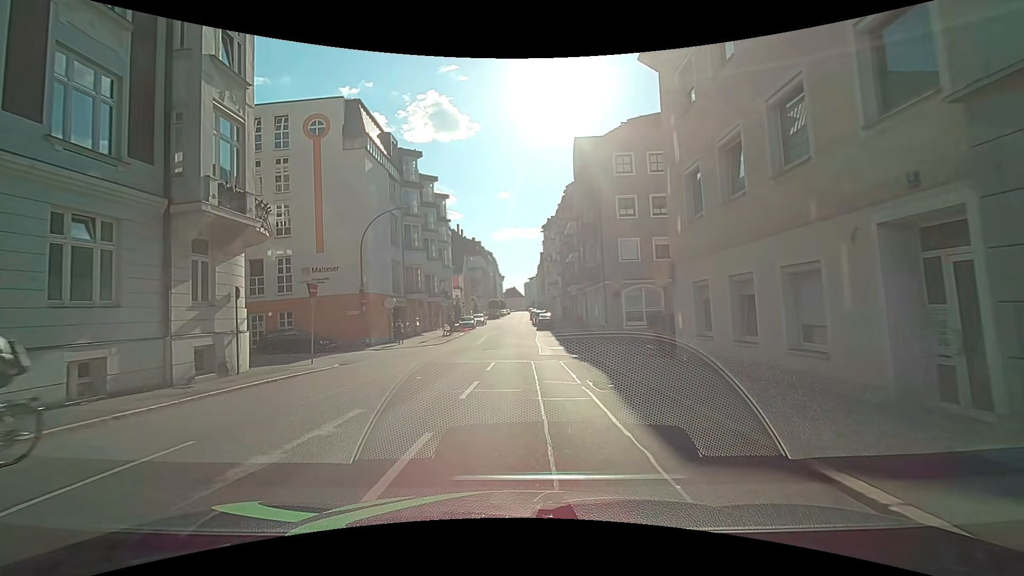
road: tertiary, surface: asphalt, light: Day
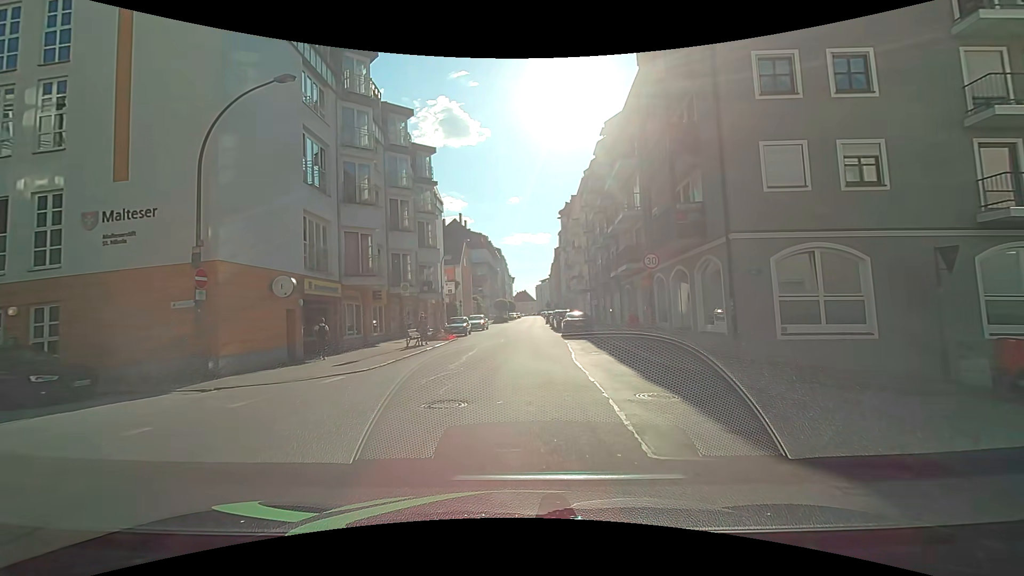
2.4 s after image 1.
(+0.5, +17.3) m; 0°
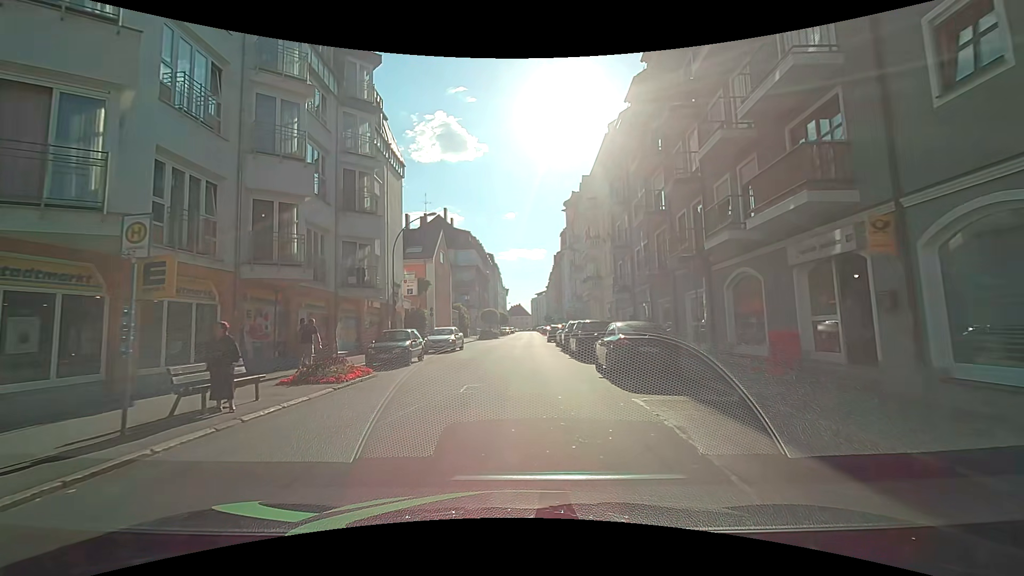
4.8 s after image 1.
(+0.3, +16.7) m; +1°
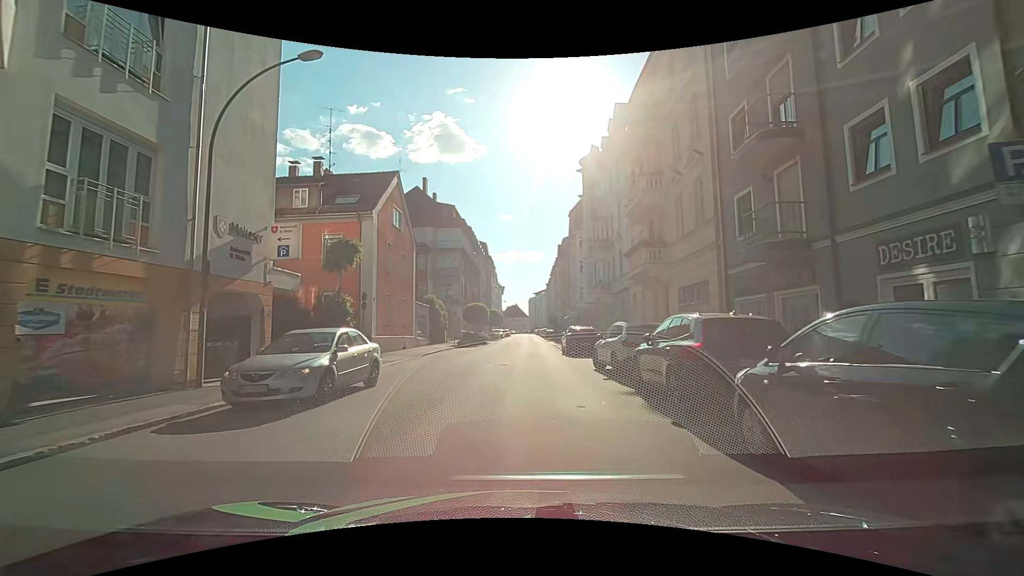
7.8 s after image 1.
(+0.3, +18.8) m; 0°
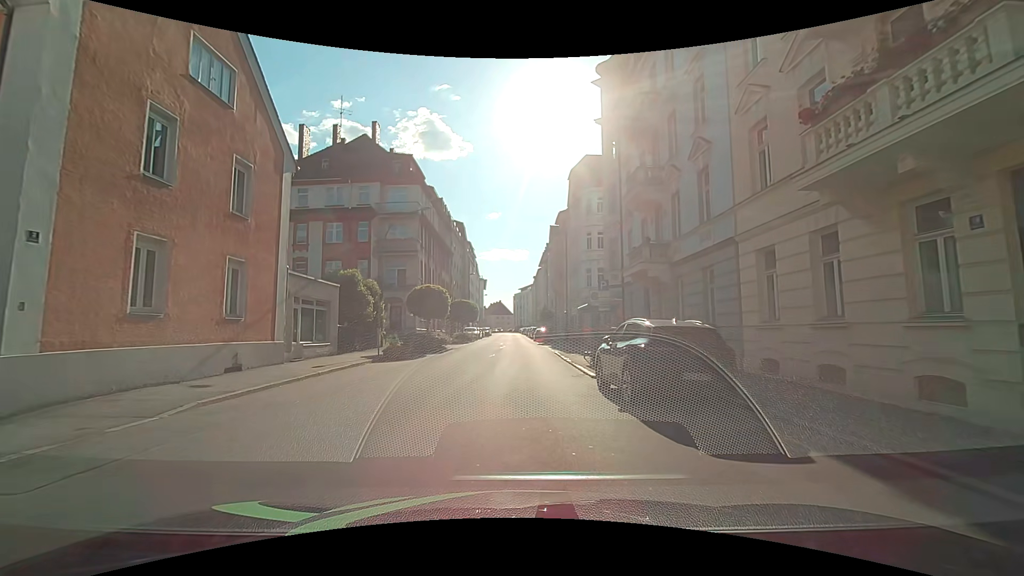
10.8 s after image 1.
(+0.4, +18.5) m; +3°
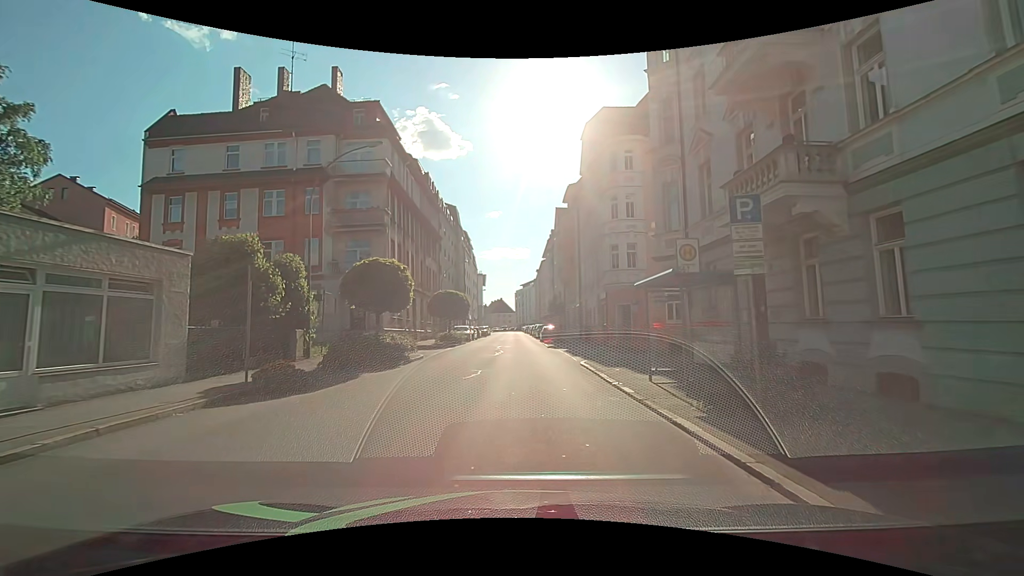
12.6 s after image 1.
(-0.1, +11.3) m; -1°
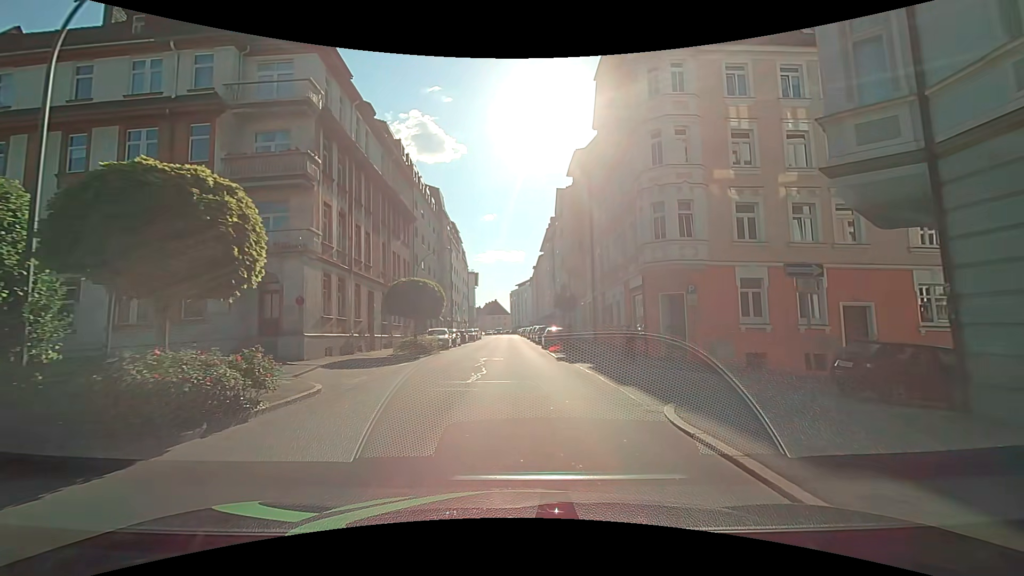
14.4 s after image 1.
(0.0, +11.4) m; +1°
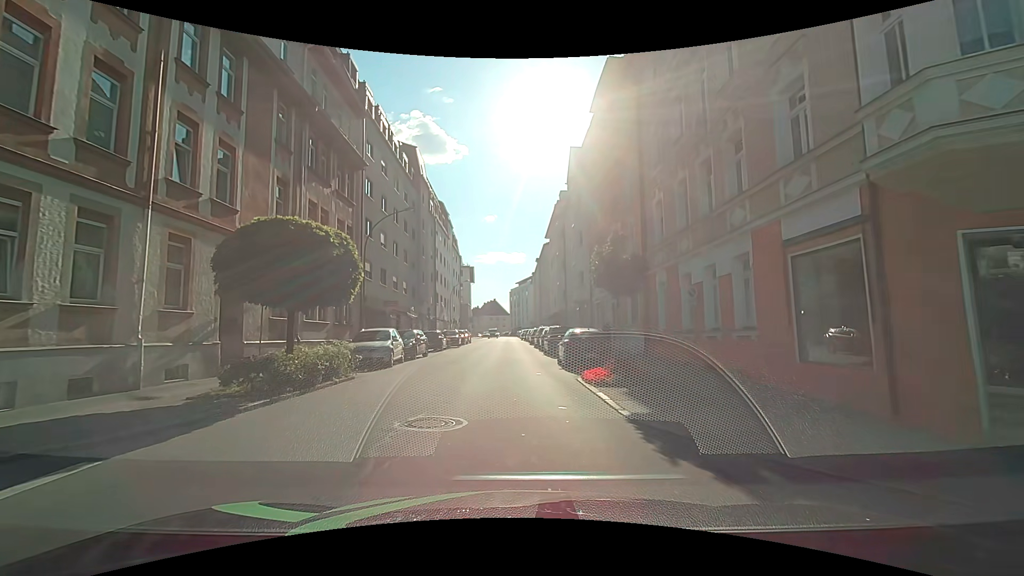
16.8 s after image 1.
(-0.2, +15.3) m; -1°
(0, +10) (0, +20) (0, +30) (0, +40) (-1, +50) (-1, +60) (-1, +70) (-1, +80) (-1, +90) (-2, +100) m
